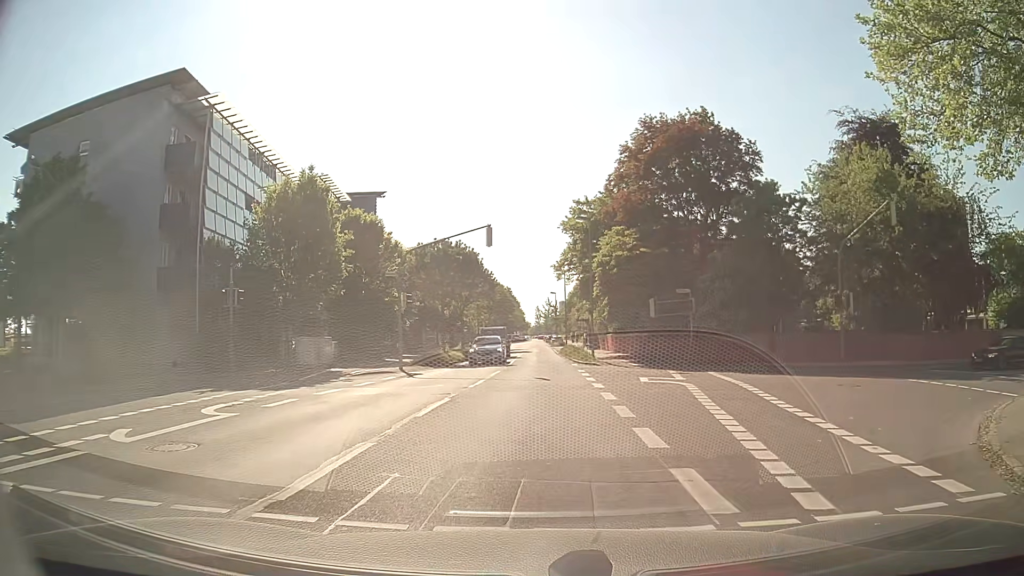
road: tertiary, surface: asphalt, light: Day
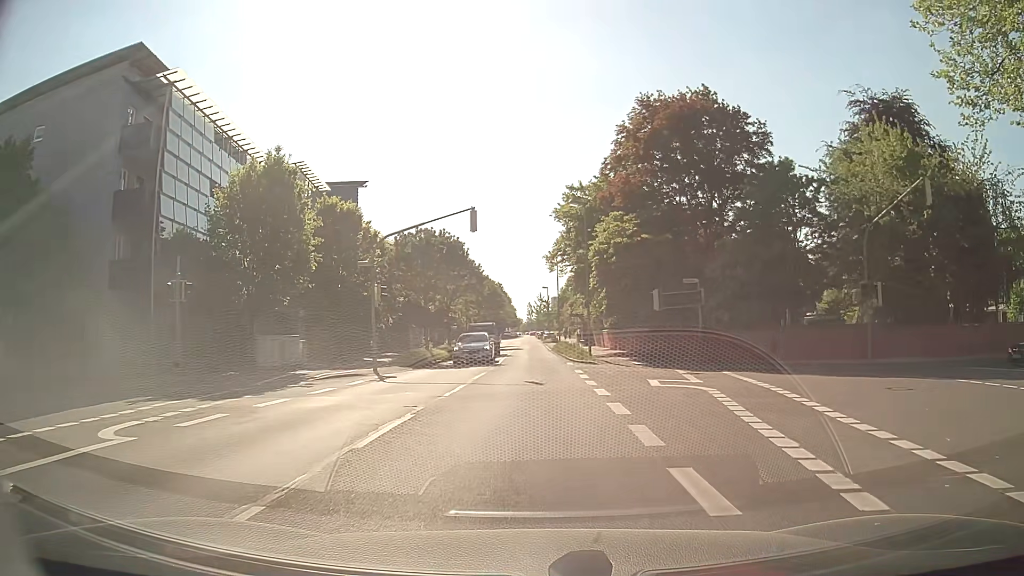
(+0.1, +3.5) m; +1°
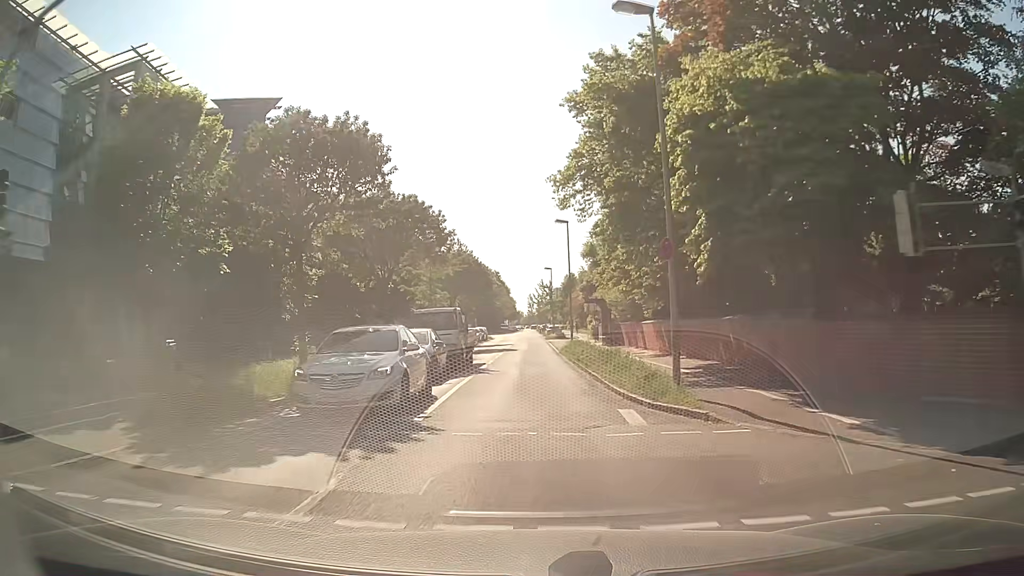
(+0.2, +20.8) m; 0°
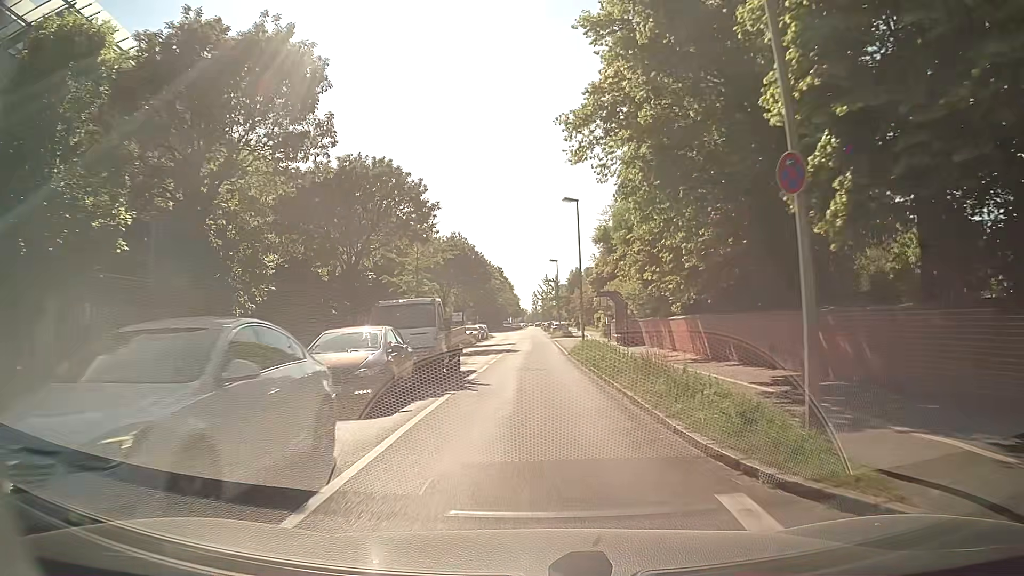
(0.0, +6.0) m; 0°
(0, +10) (0, +20) (0, +30) (0, +40) (0, +50) (0, +60) (0, +70) (0, +80) (0, +90) (0, +100) m
